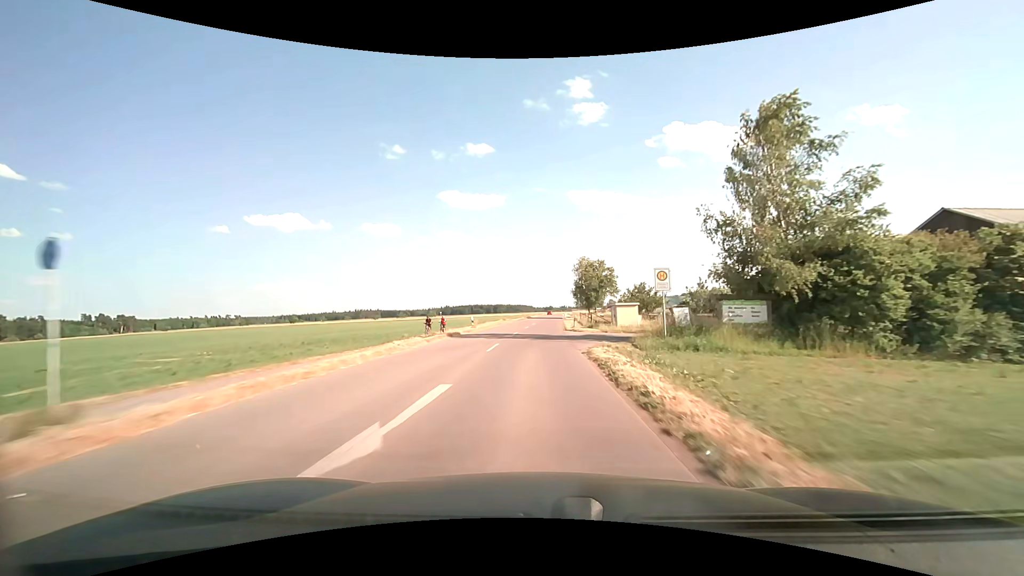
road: tertiary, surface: asphalt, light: Day
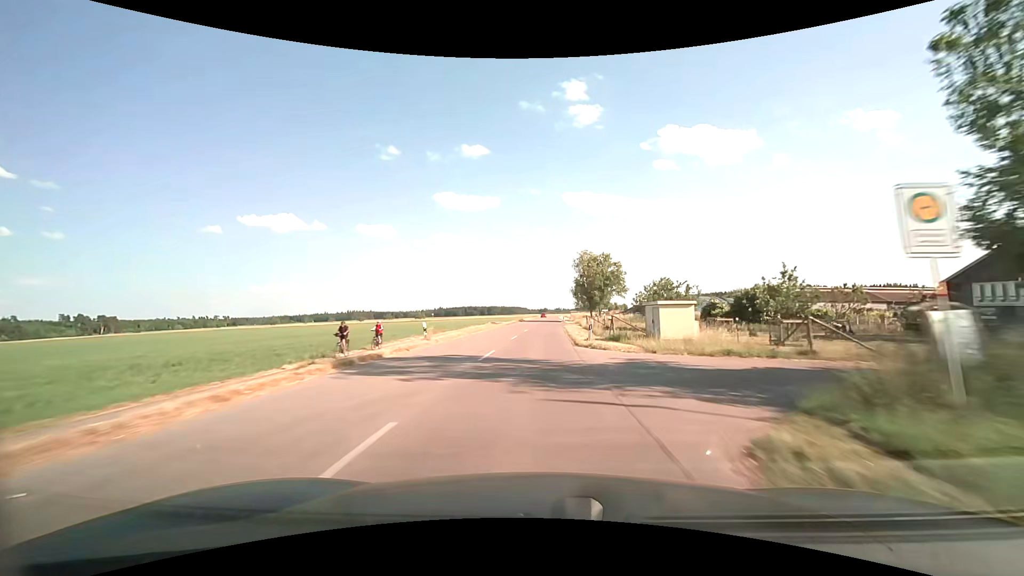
(+0.1, +14.3) m; 0°
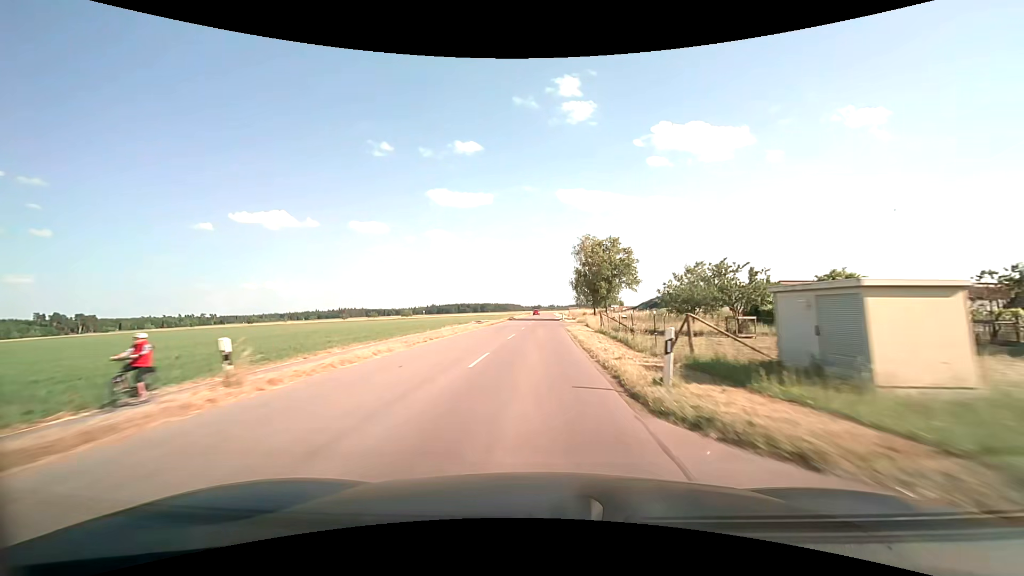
(+0.1, +14.5) m; +1°
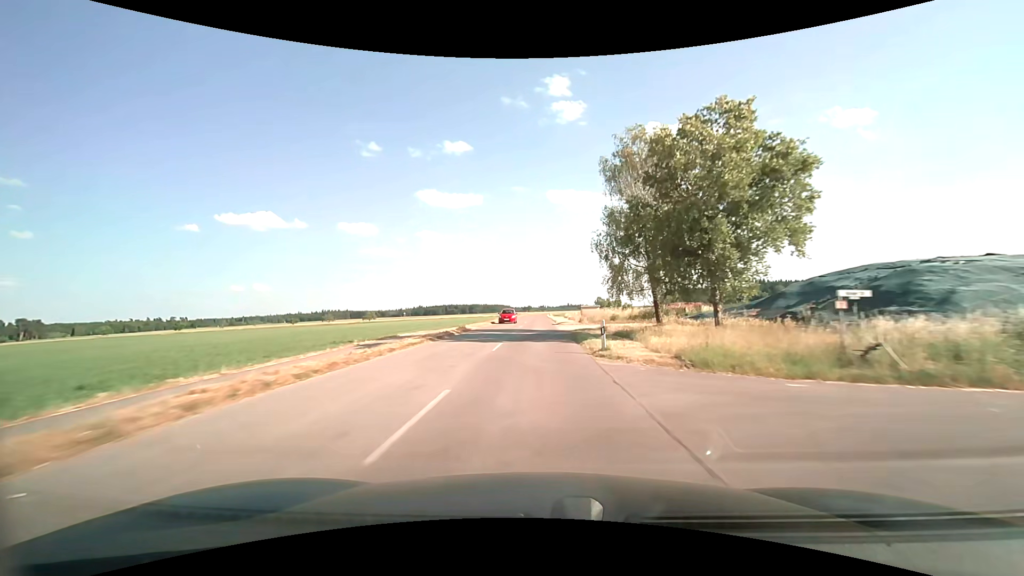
(+0.6, +43.6) m; +1°
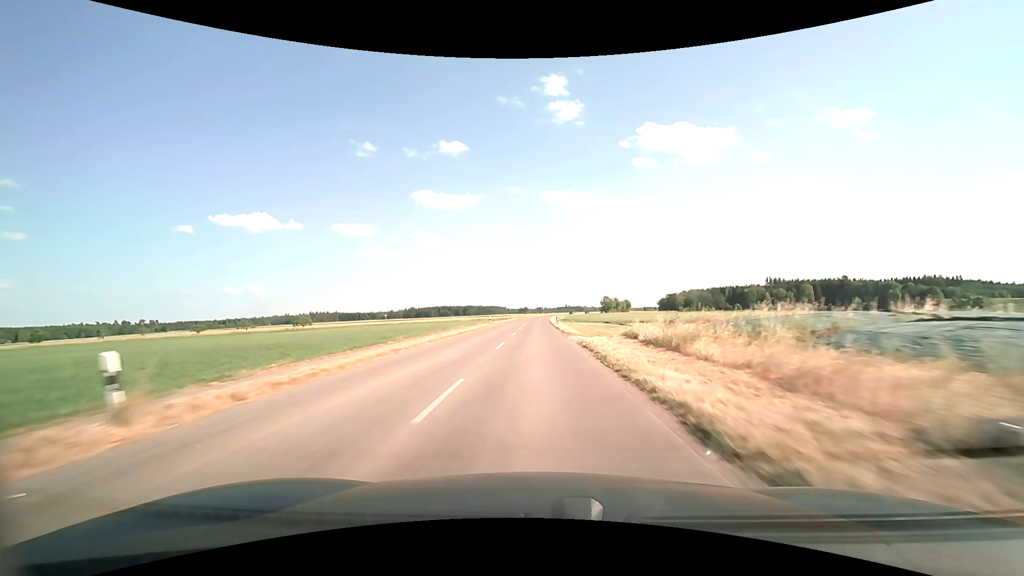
(+0.1, +58.8) m; 0°
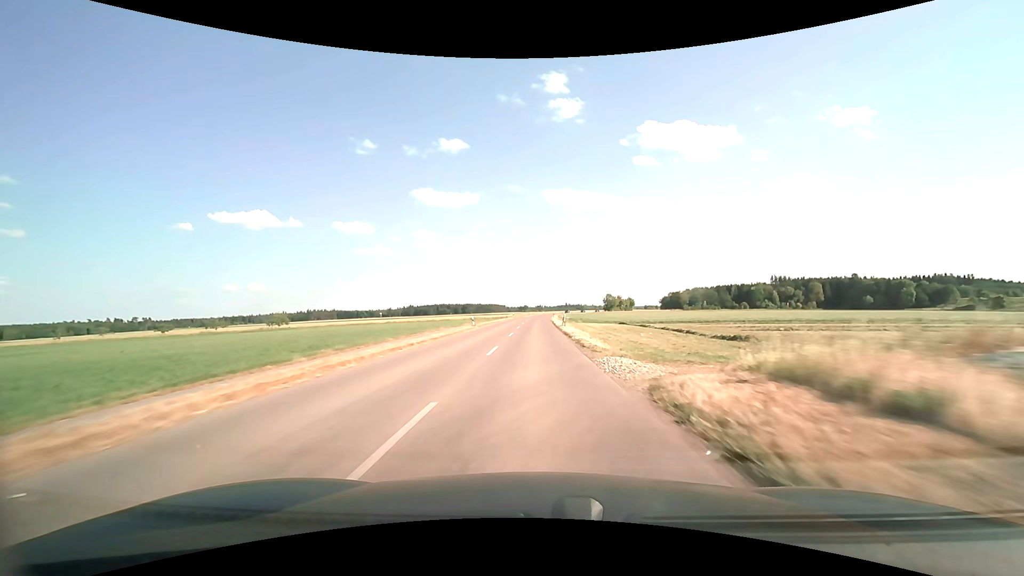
(0.0, +14.8) m; 0°
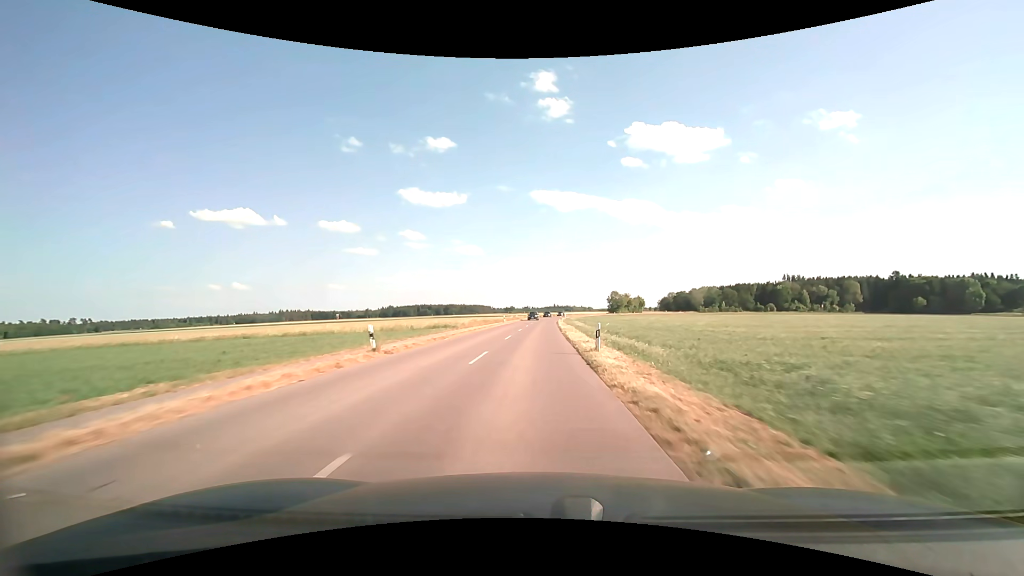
(+0.5, +74.9) m; +1°
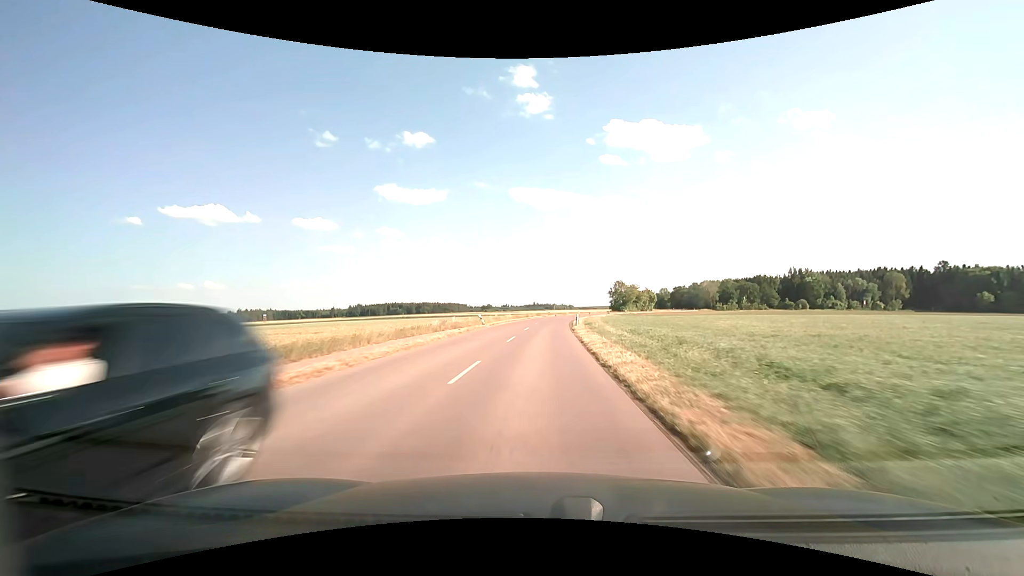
(+1.5, +76.1) m; +2°
(0, +10) (0, +20) (+1, +30) (+1, +40) (+2, +50) (+3, +60) (+4, +70) (+5, +80) (+7, +90) (+9, +99) m
